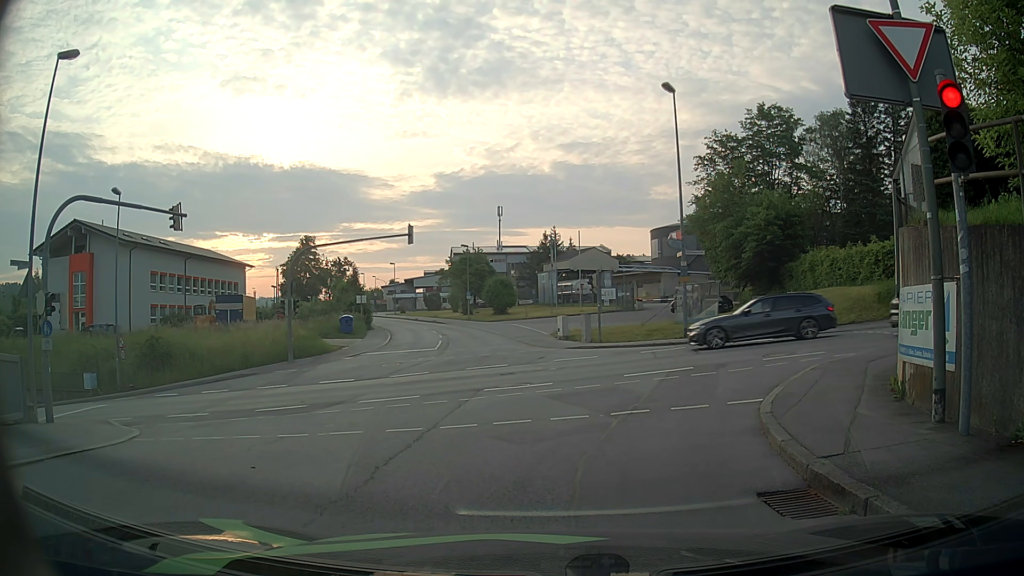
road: residential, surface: asphalt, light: Day
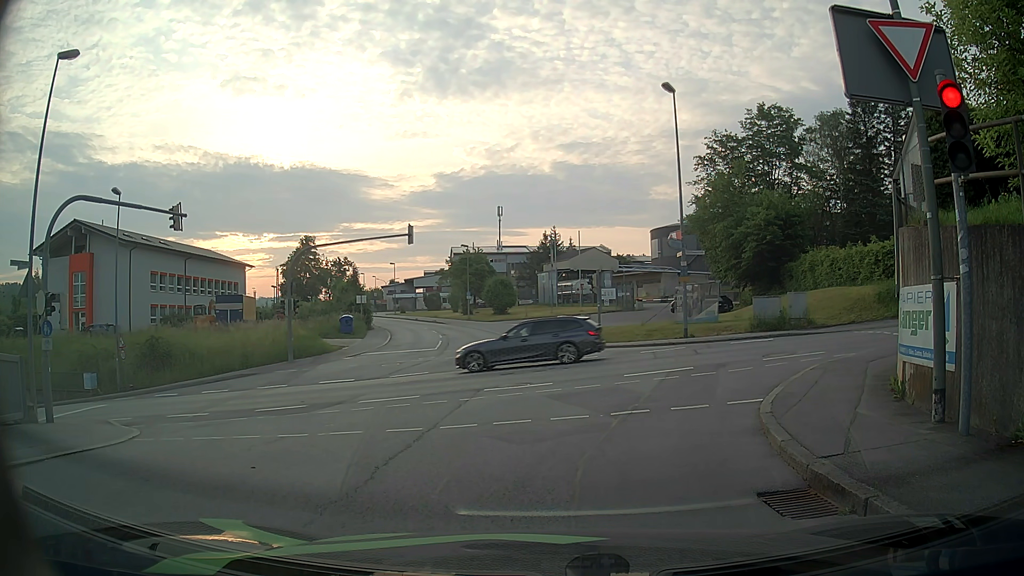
(0.0, 0.0) m; 0°
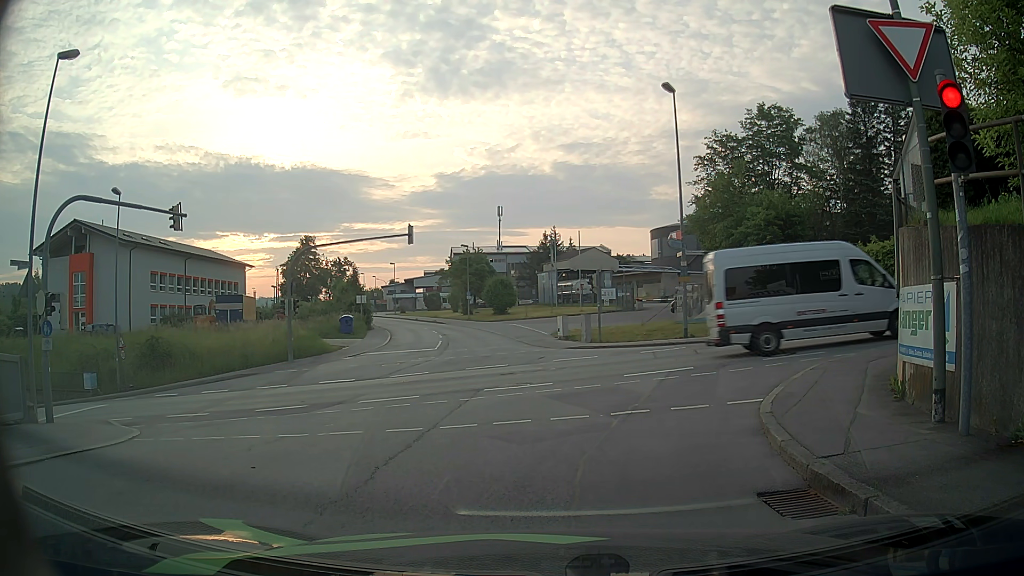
(0.0, 0.0) m; 0°
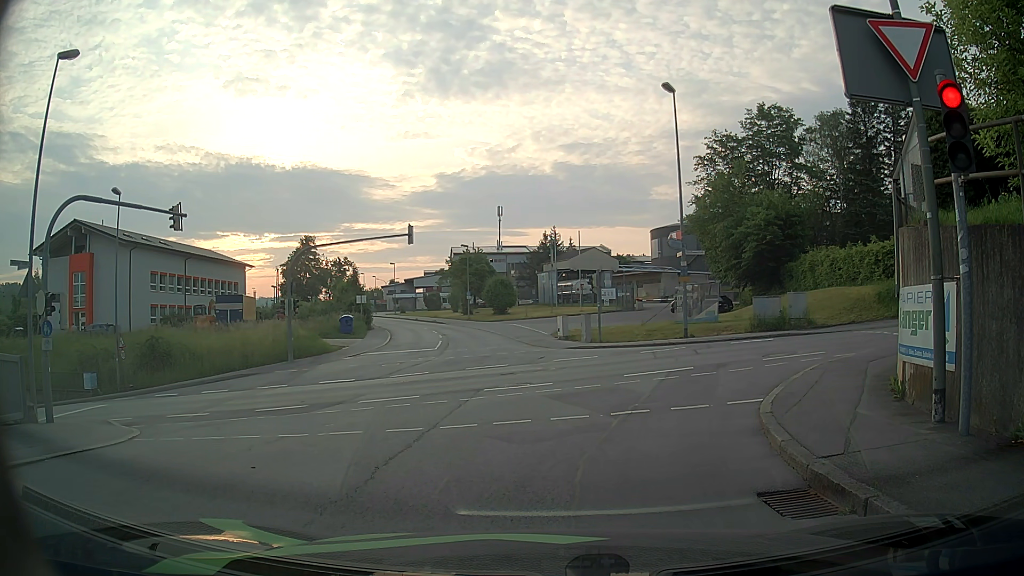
(0.0, 0.0) m; 0°
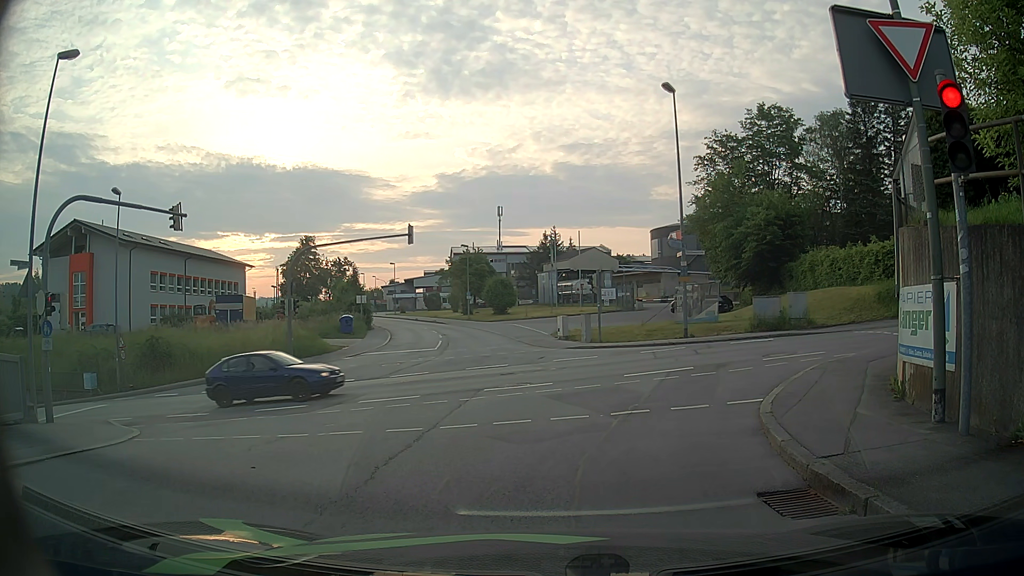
(0.0, 0.0) m; 0°
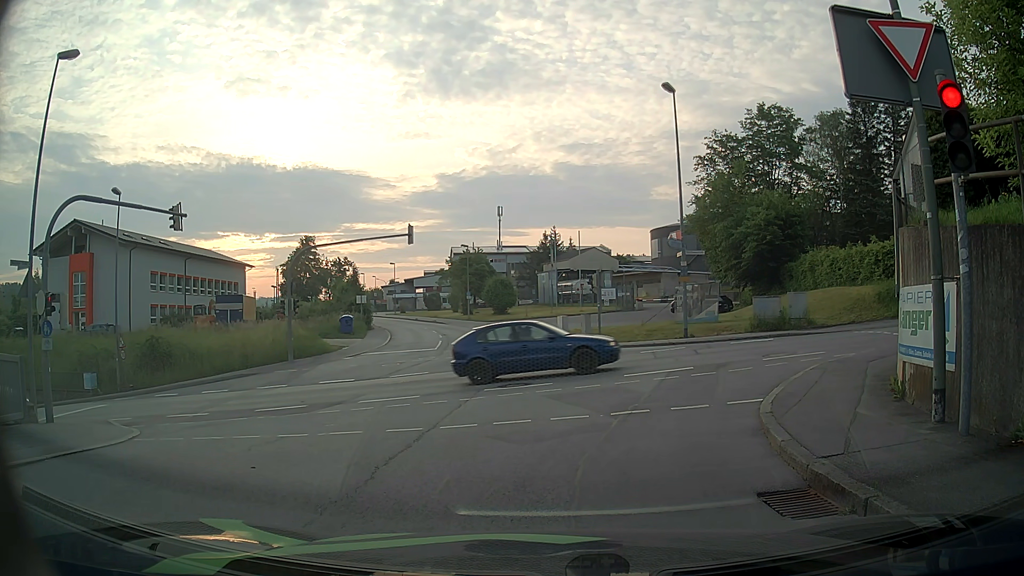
(0.0, 0.0) m; 0°
